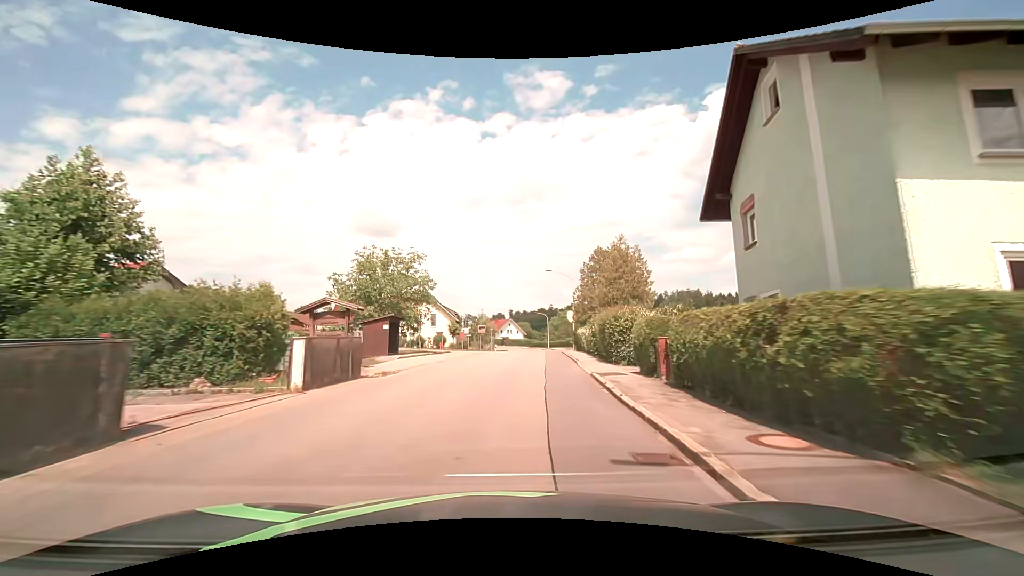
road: tertiary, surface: asphalt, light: Day
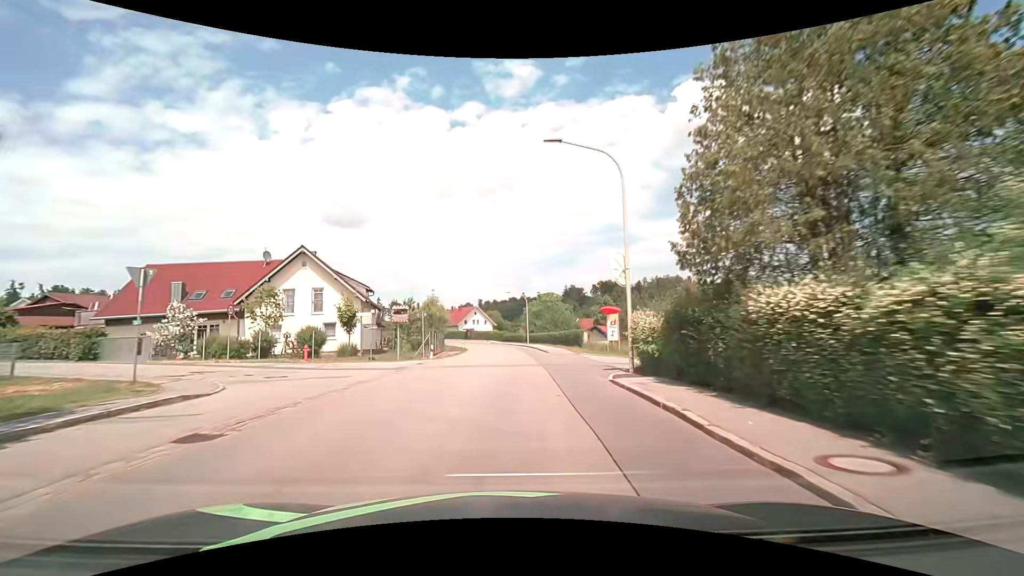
(+1.3, +32.3) m; +4°
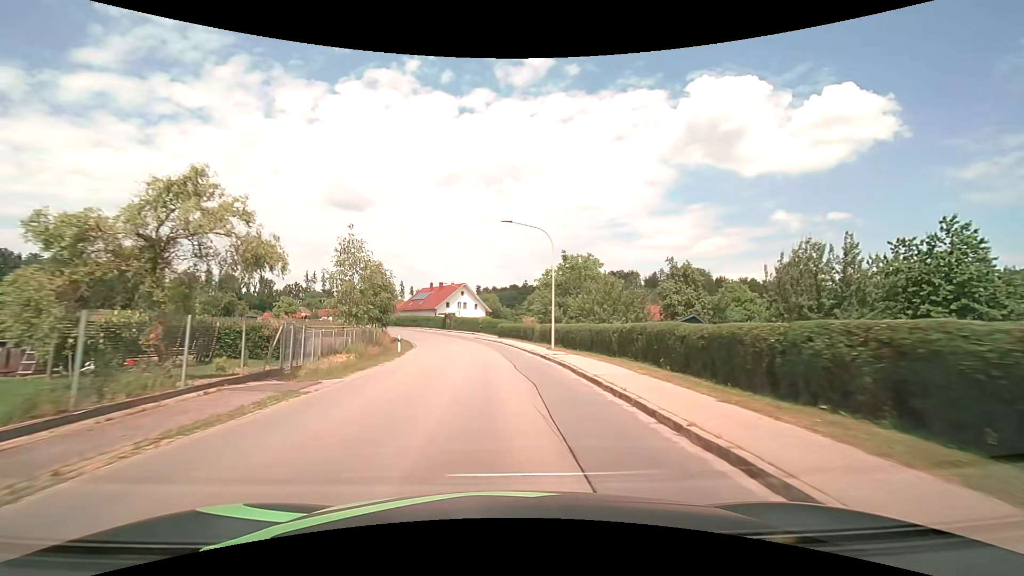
(0.0, +40.5) m; 0°
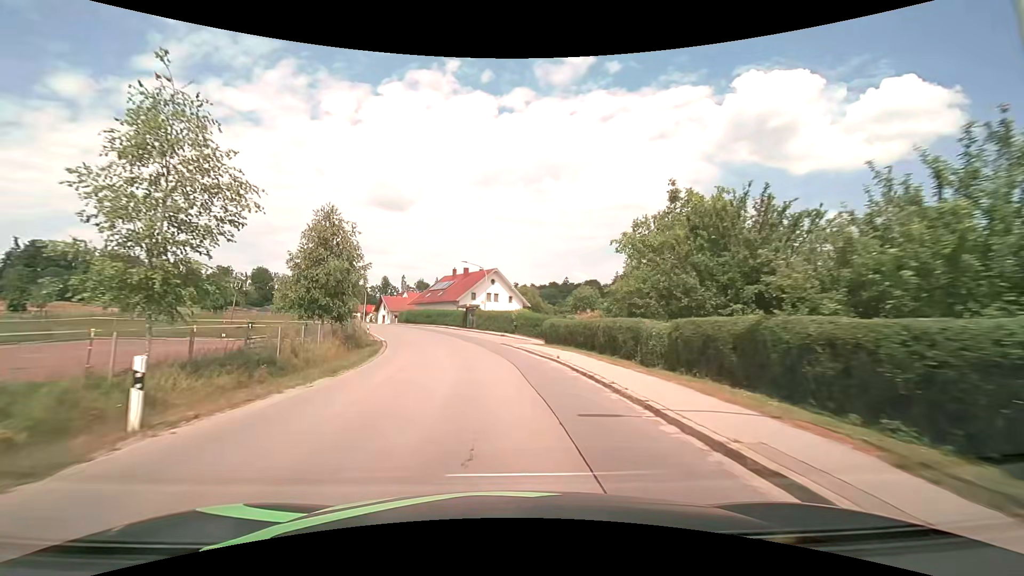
(-0.7, +24.2) m; -4°
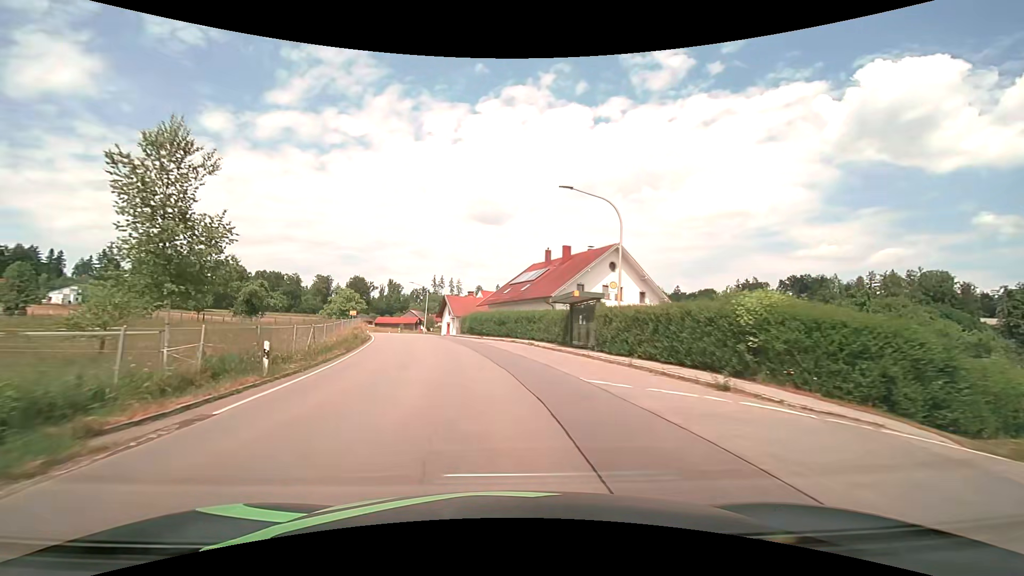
(-2.8, +31.6) m; -12°
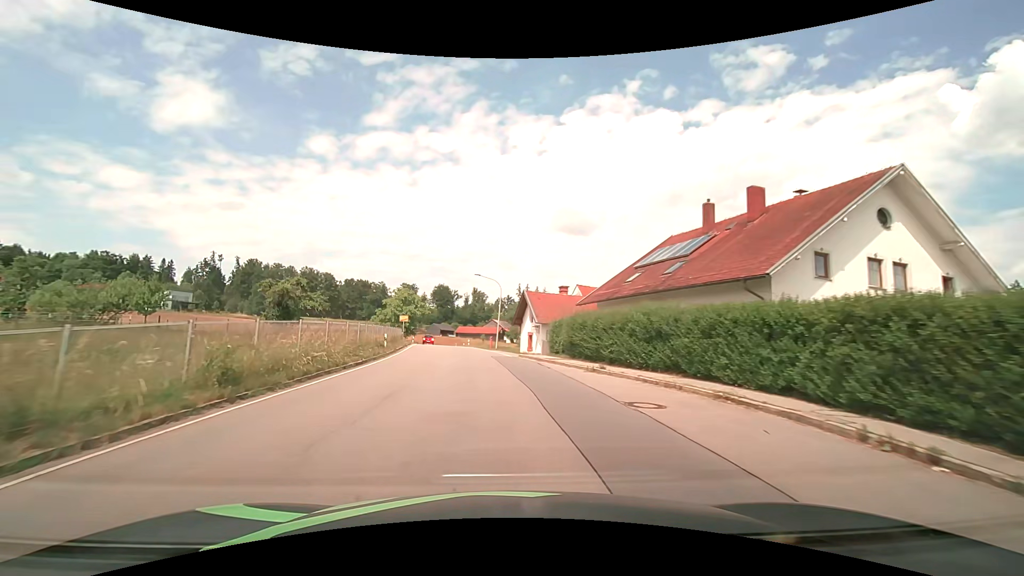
(-1.9, +23.4) m; -9°
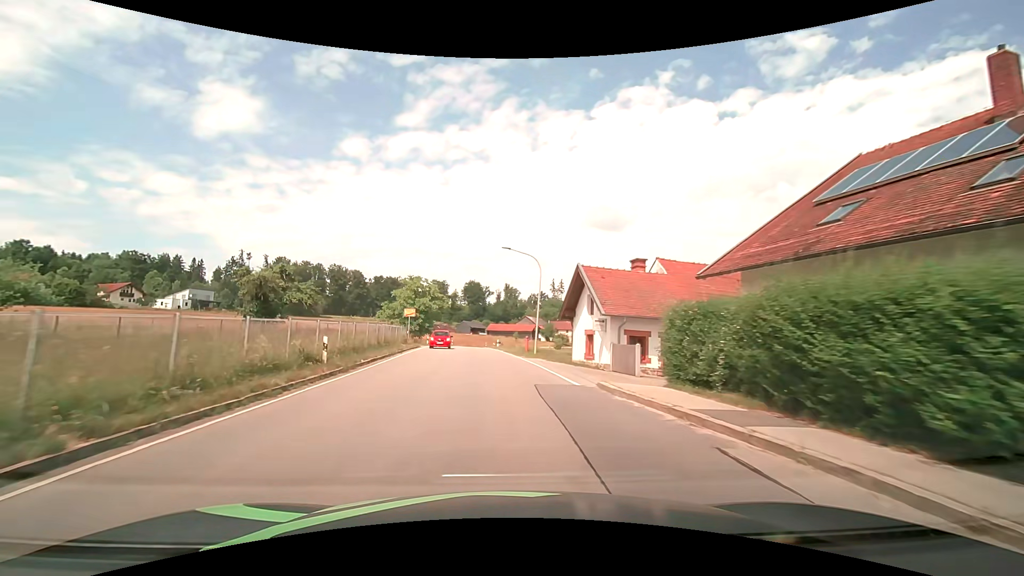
(-0.6, +15.6) m; -4°
